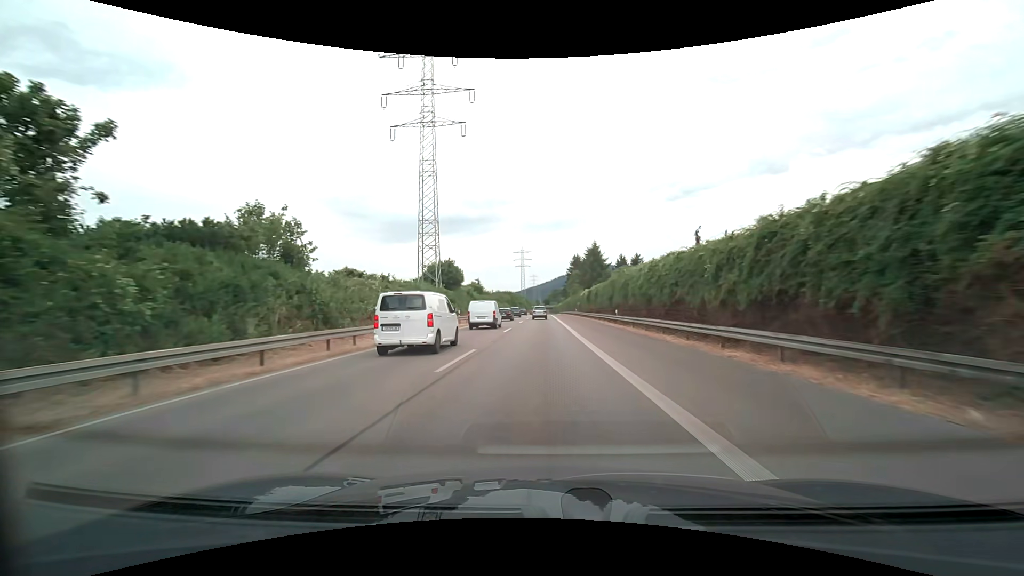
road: trunk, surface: asphalt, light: Day
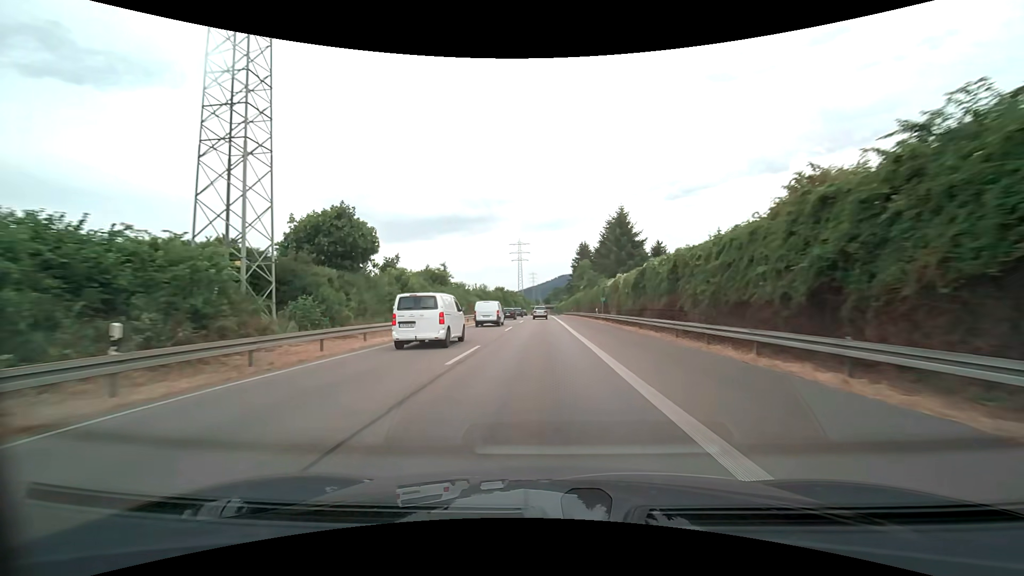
(+0.1, +34.9) m; 0°
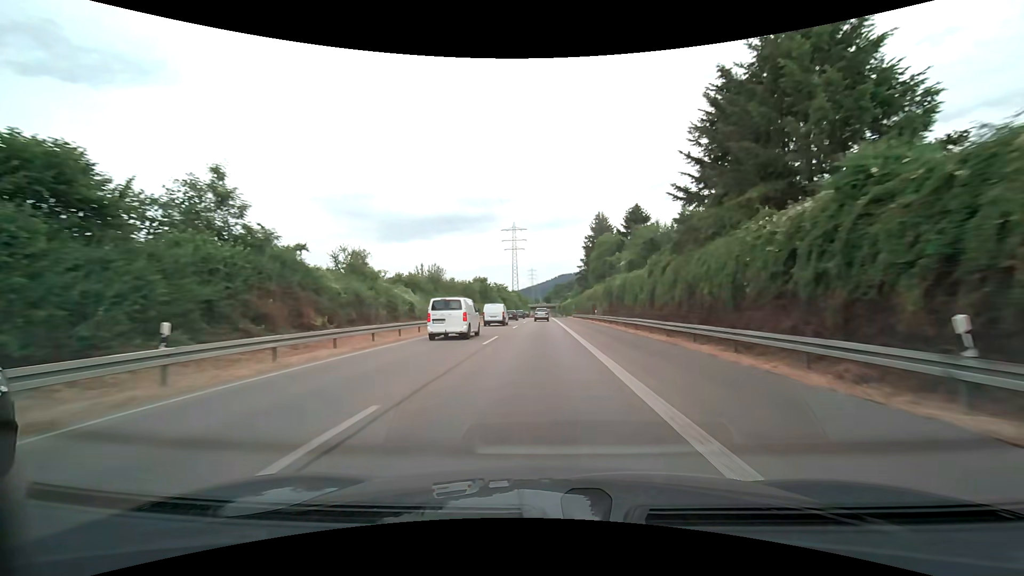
(-0.2, +46.9) m; 0°
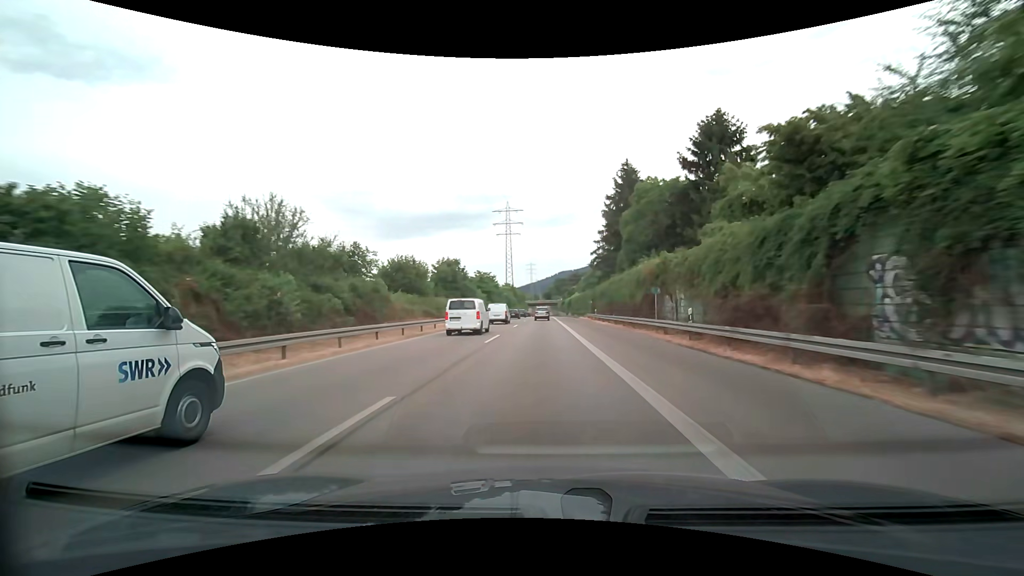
(0.0, +35.6) m; 0°
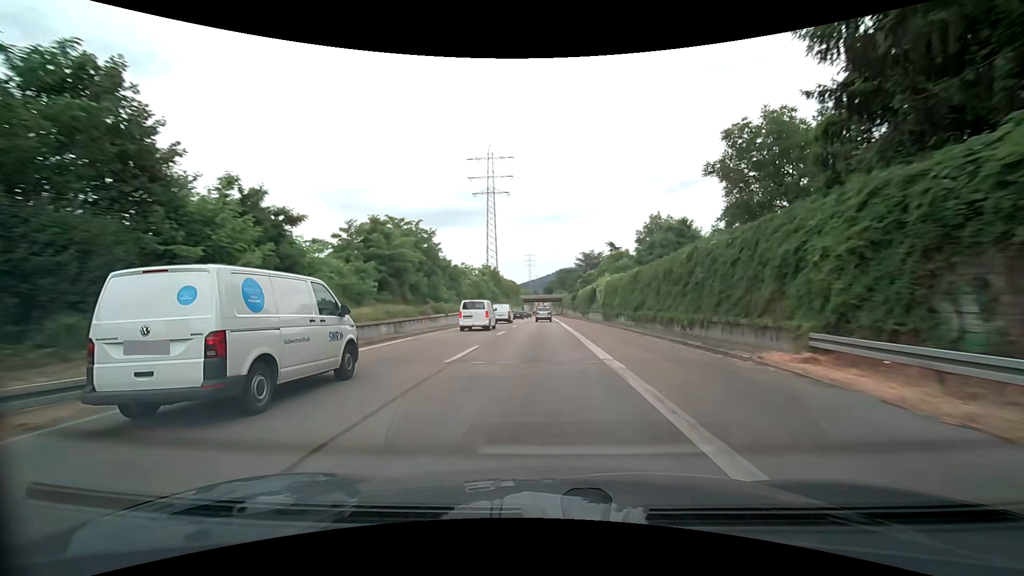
(-0.2, +60.0) m; 0°
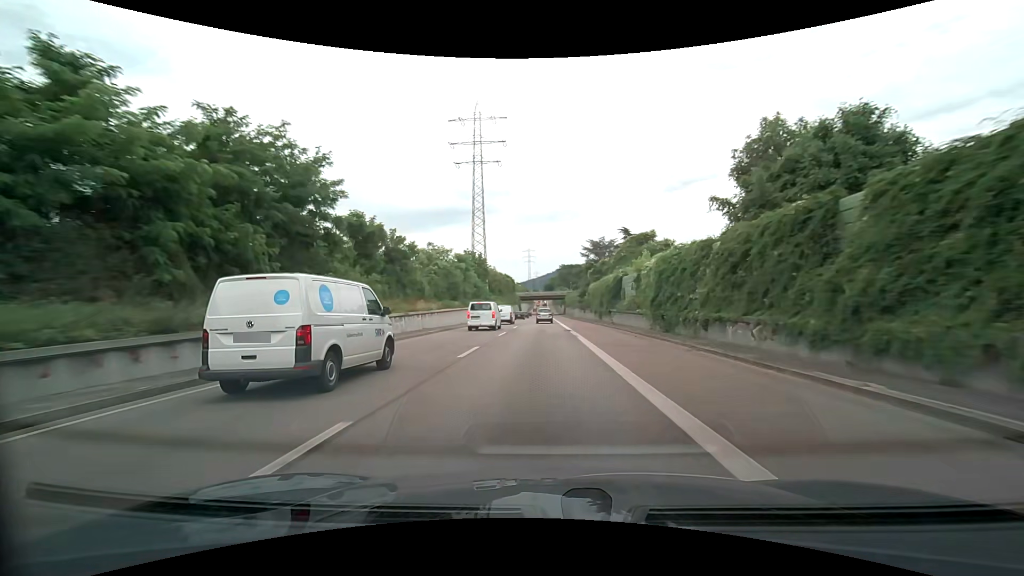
(+0.1, +23.9) m; +1°
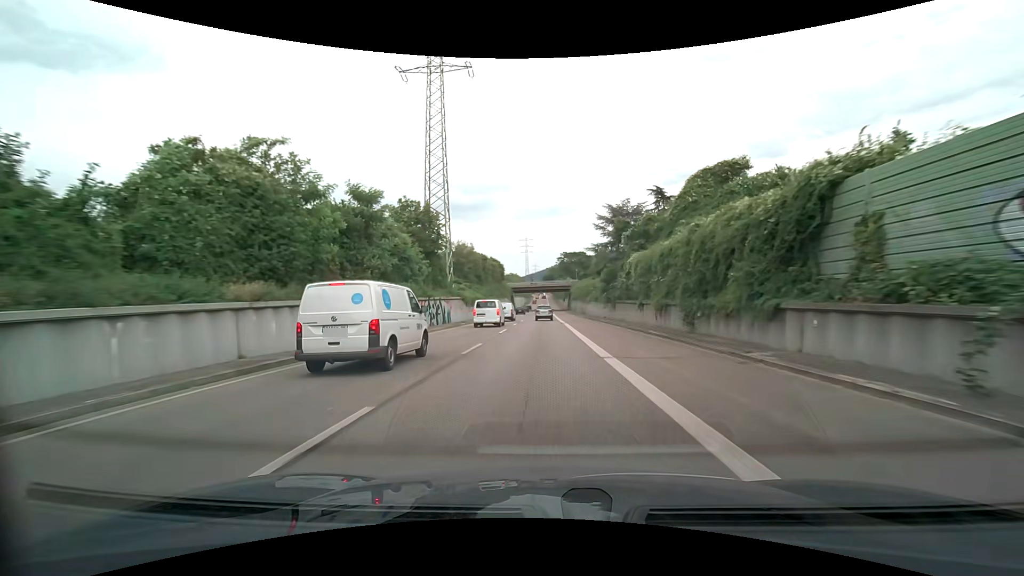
(-0.4, +35.4) m; 0°
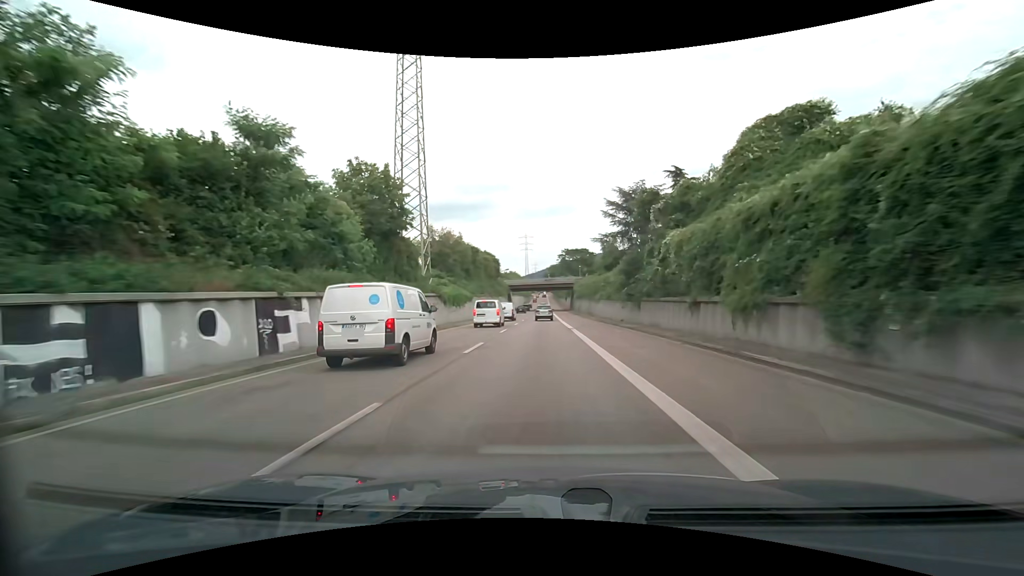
(0.0, +11.6) m; 0°
(0, +10) (0, +20) (0, +30) (0, +40) (0, +50) (0, +60) (0, +70) (0, +80) (0, +90) (0, +100) m
